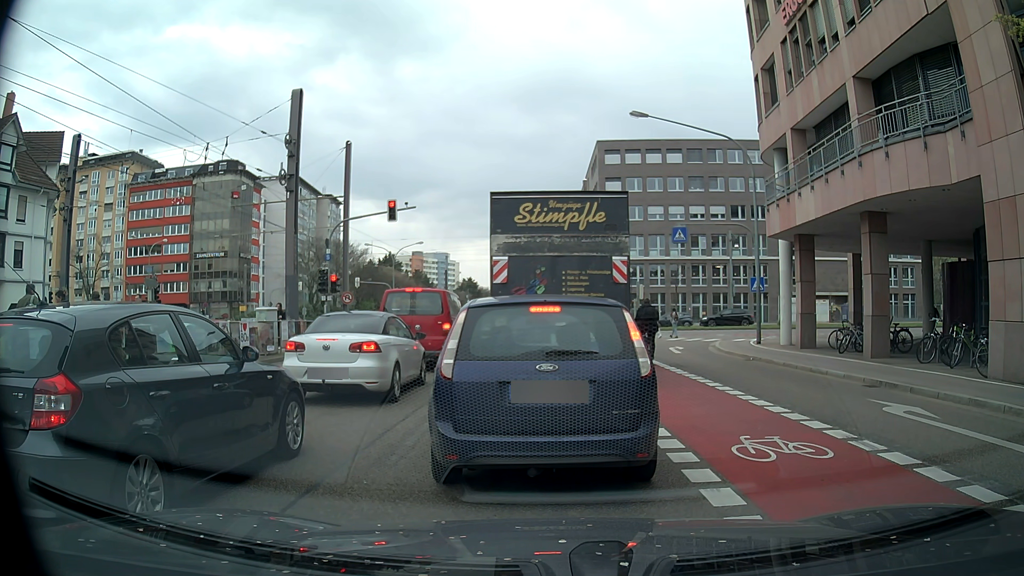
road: secondary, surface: asphalt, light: Day
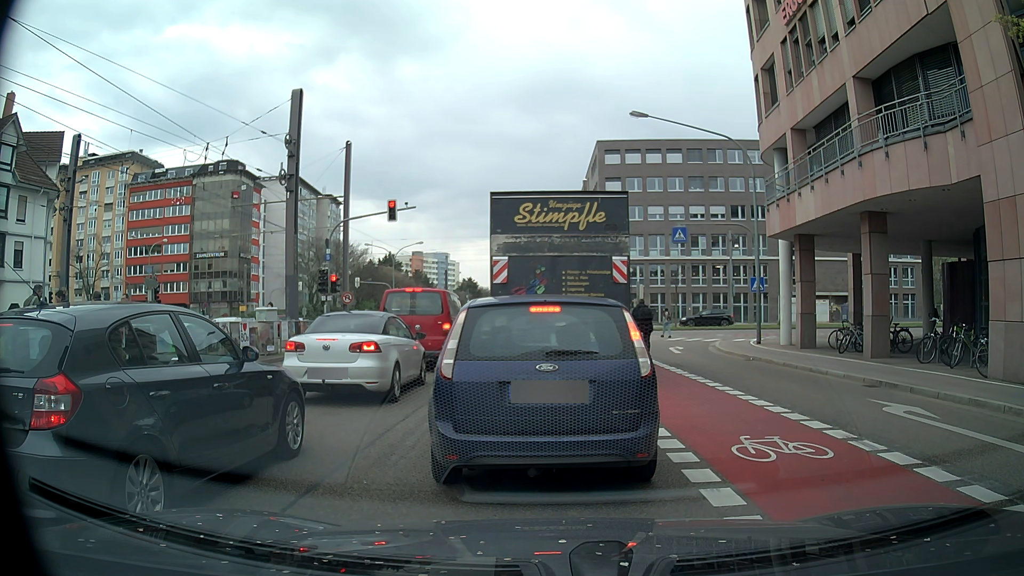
(0.0, 0.0) m; 0°
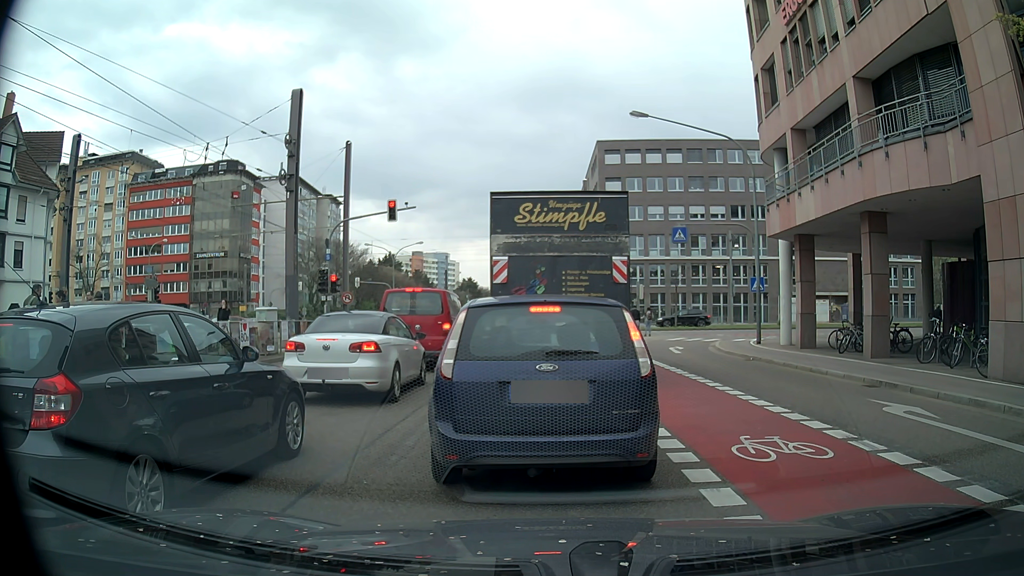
(0.0, 0.0) m; 0°
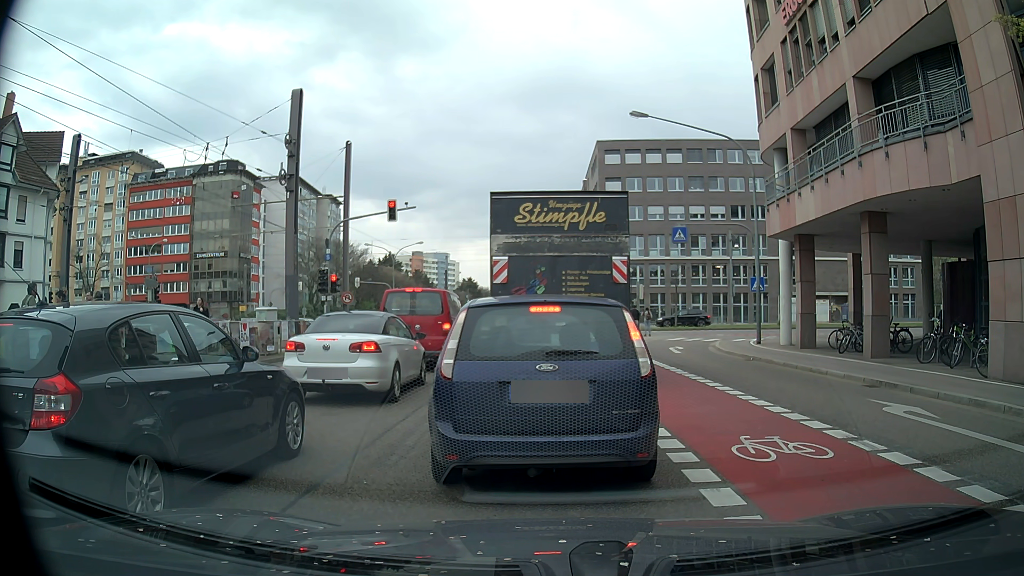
(0.0, 0.0) m; 0°
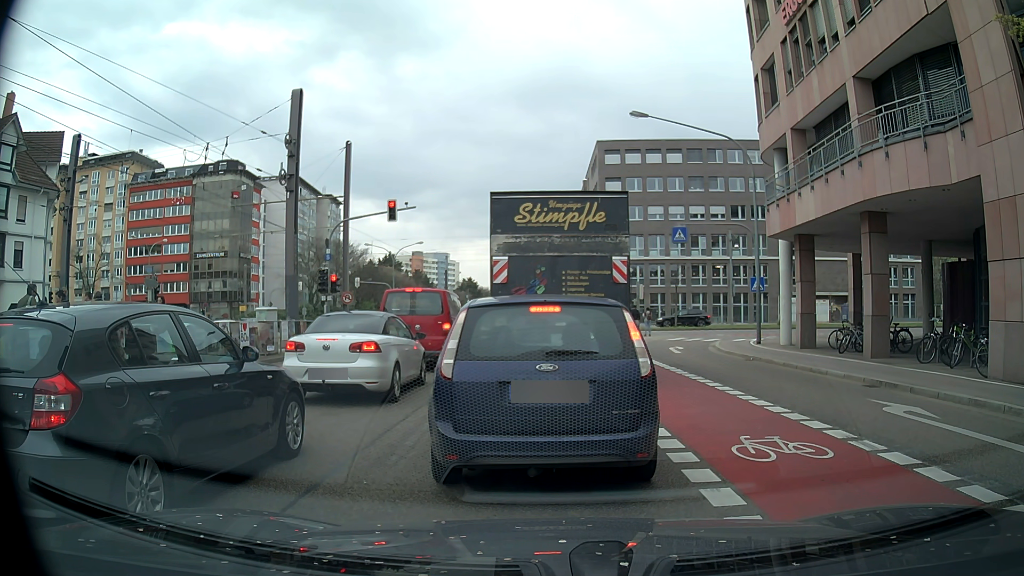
(0.0, 0.0) m; 0°
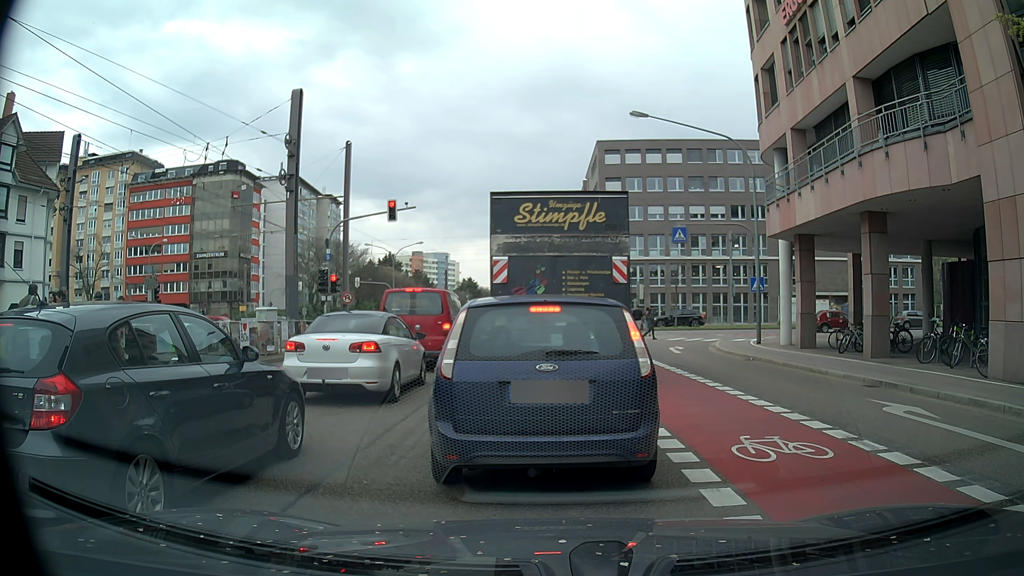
(0.0, 0.0) m; 0°
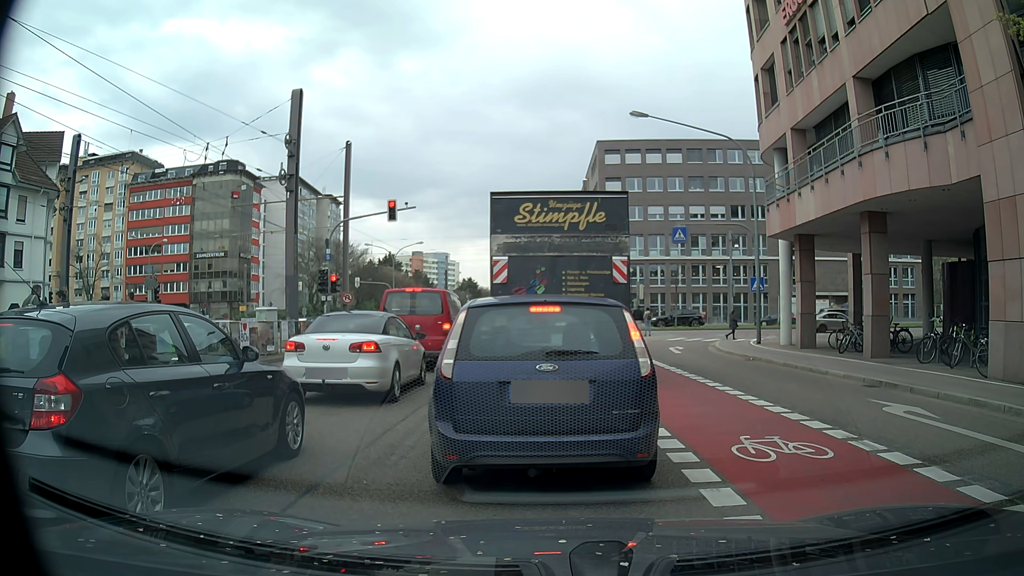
(0.0, 0.0) m; 0°
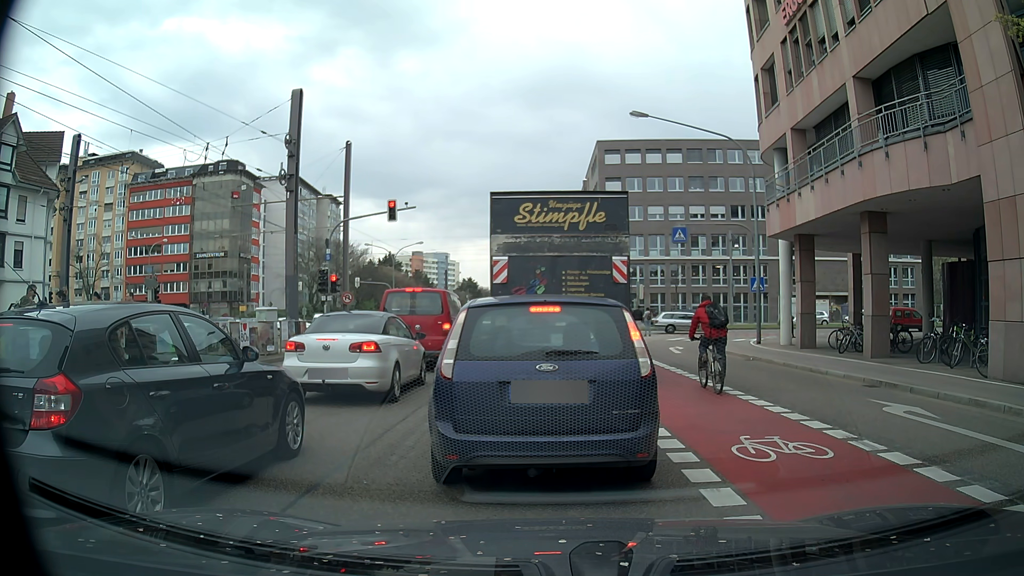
(0.0, 0.0) m; 0°
